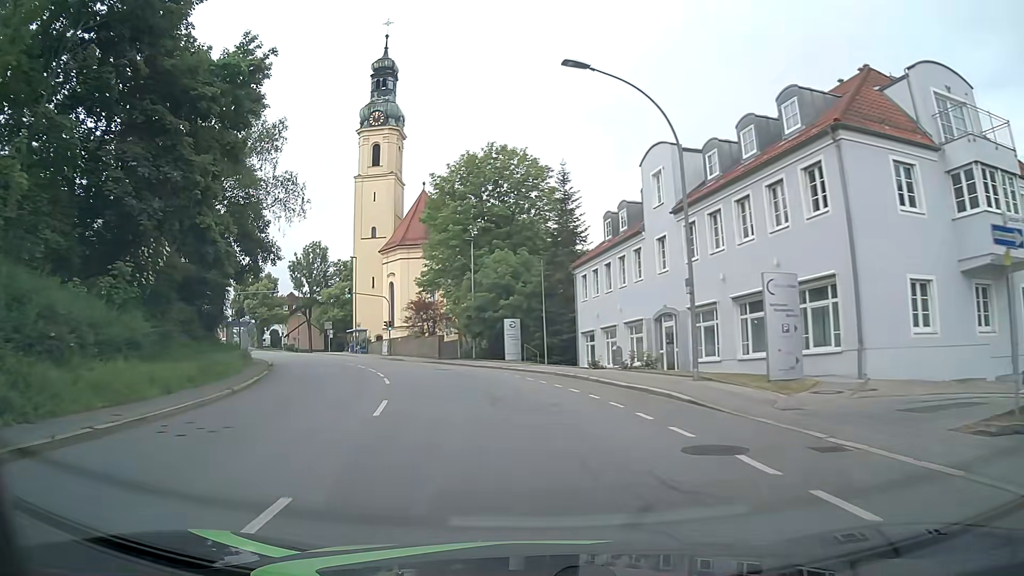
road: tertiary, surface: asphalt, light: Day
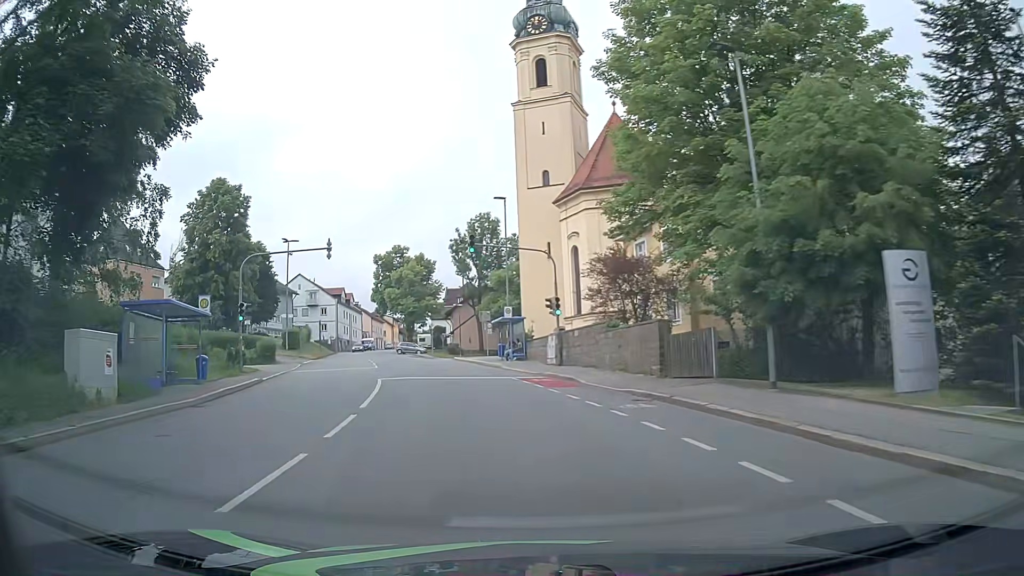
(-4.4, +29.9) m; -18°
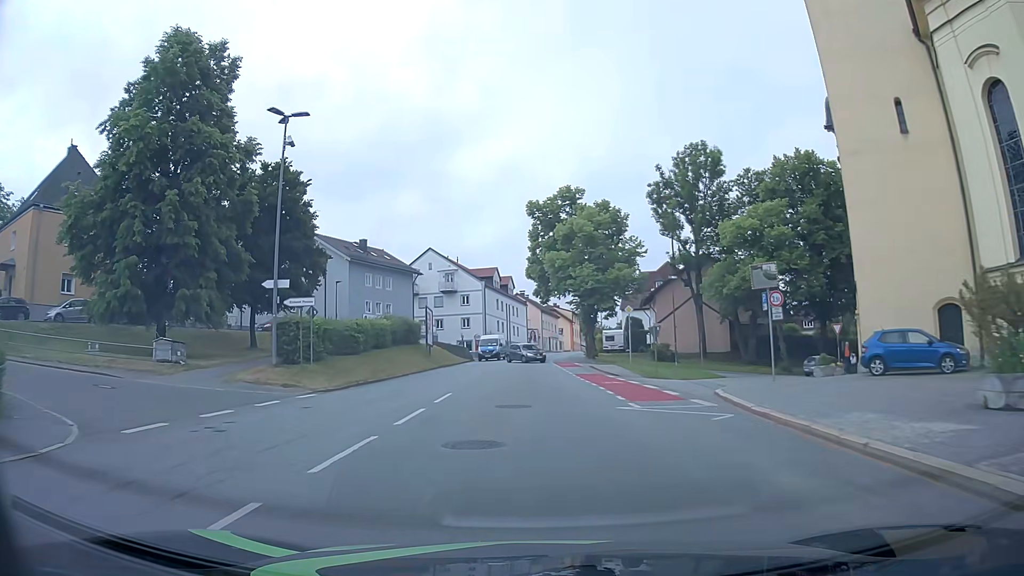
(-6.0, +37.2) m; -16°
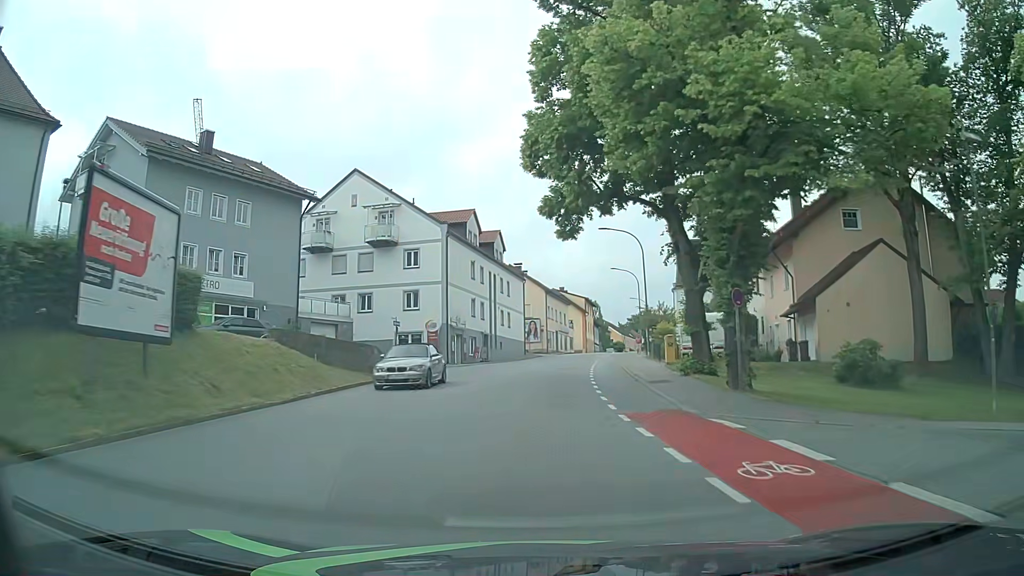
(-0.7, +38.8) m; 0°
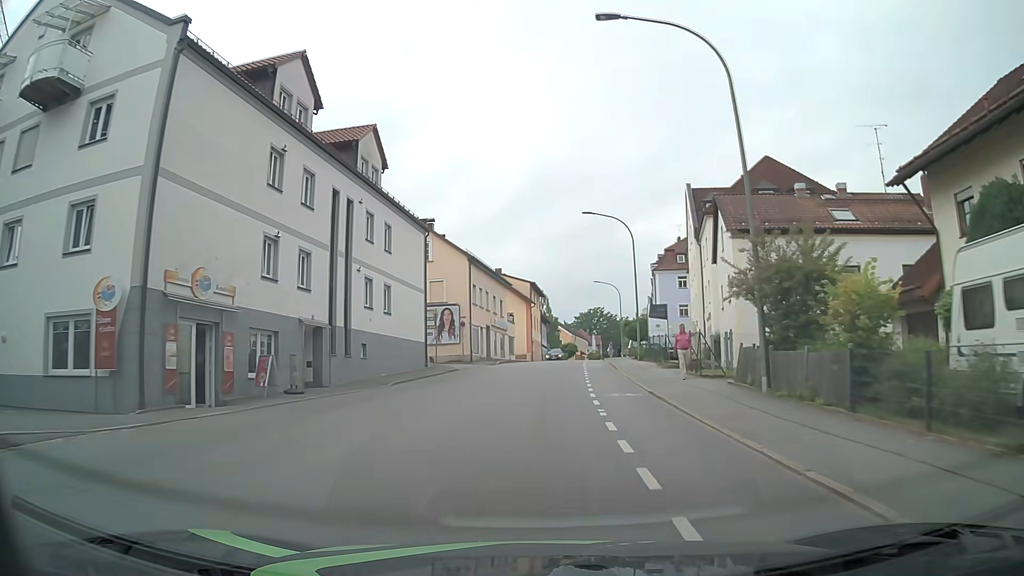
(+1.4, +31.4) m; +6°
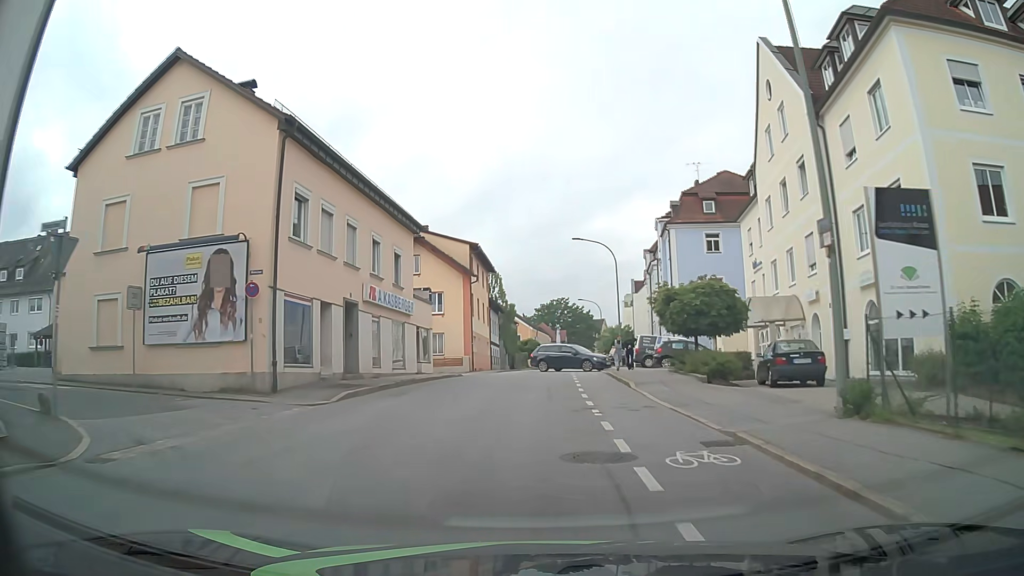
(+1.0, +29.6) m; +3°
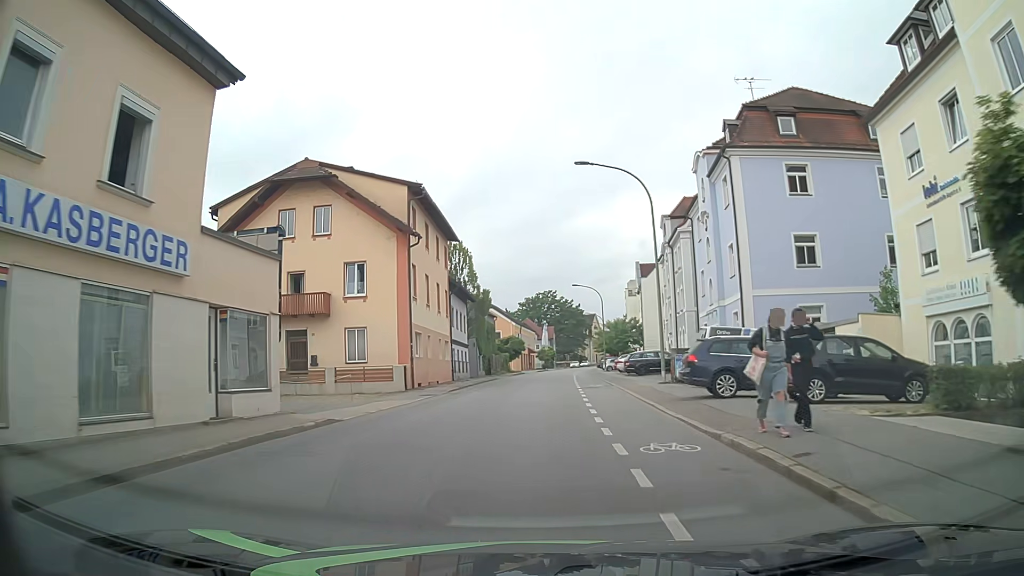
(+0.4, +19.6) m; +1°
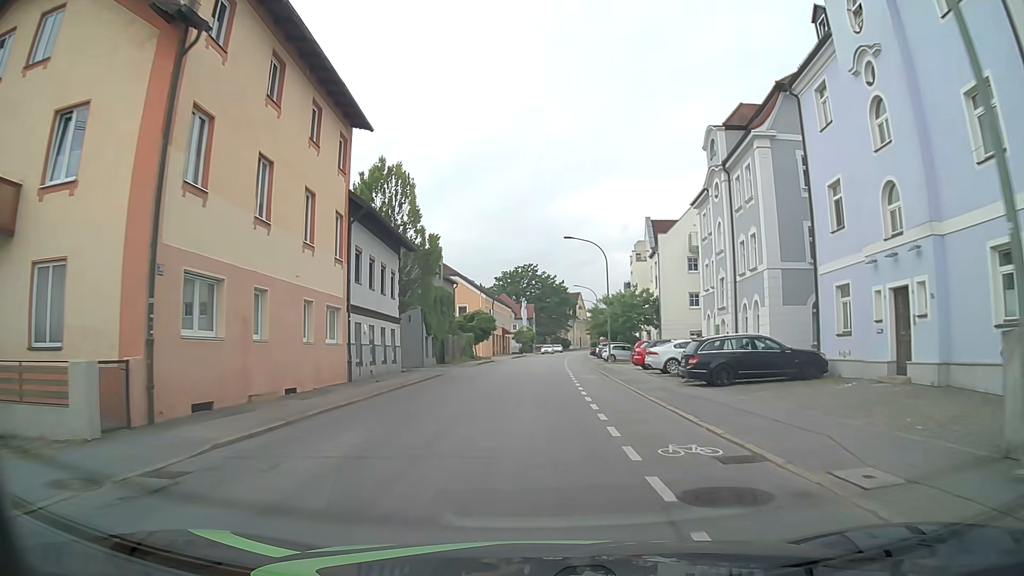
(+0.4, +20.9) m; +2°
(0, +10) (0, +20) (0, +30) (+1, +40) (+1, +50) (+2, +60) (+2, +70) (+3, +80) (+3, +90) (+4, +100) m
